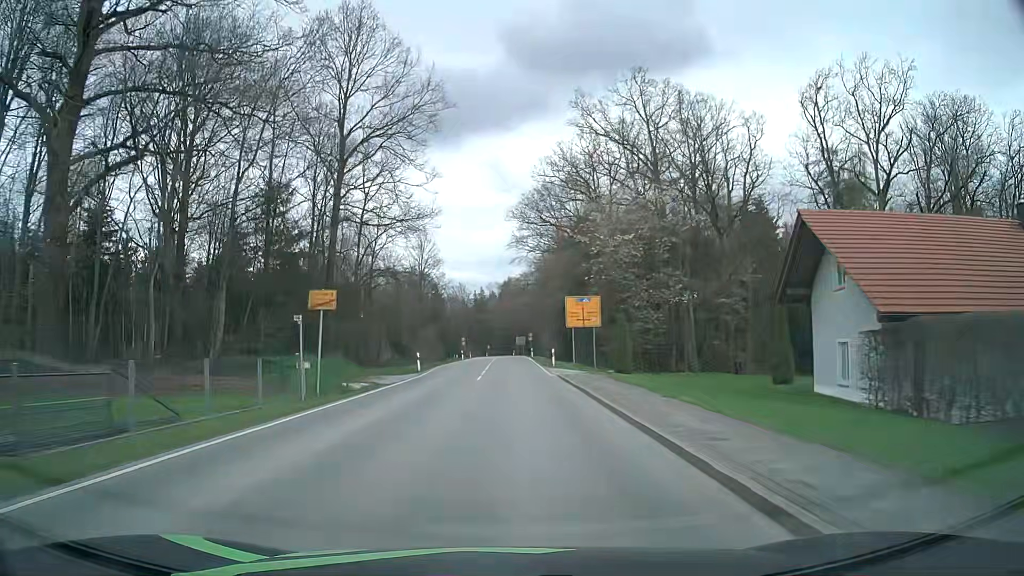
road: secondary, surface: asphalt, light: Day
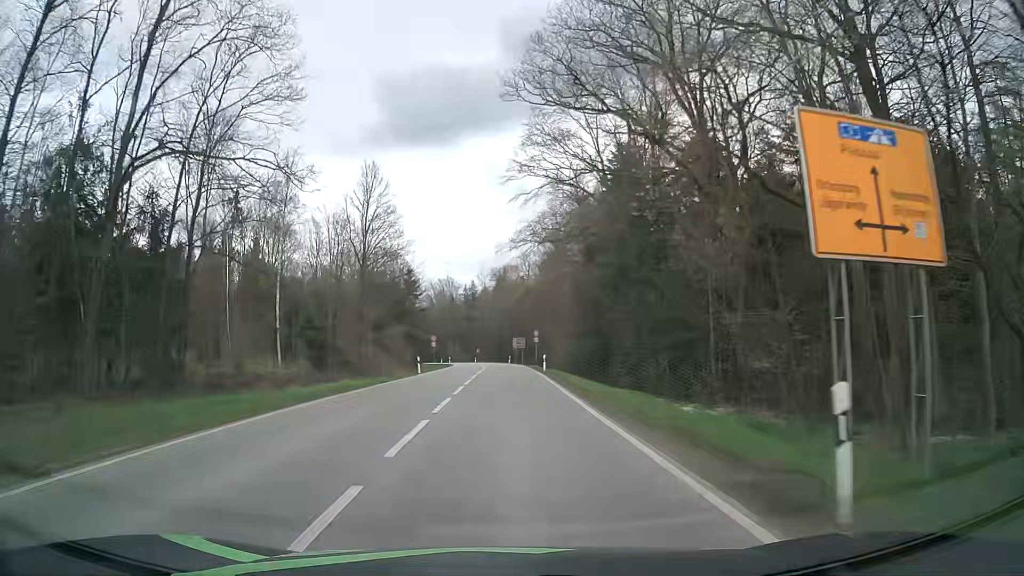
(+0.2, +35.7) m; 0°
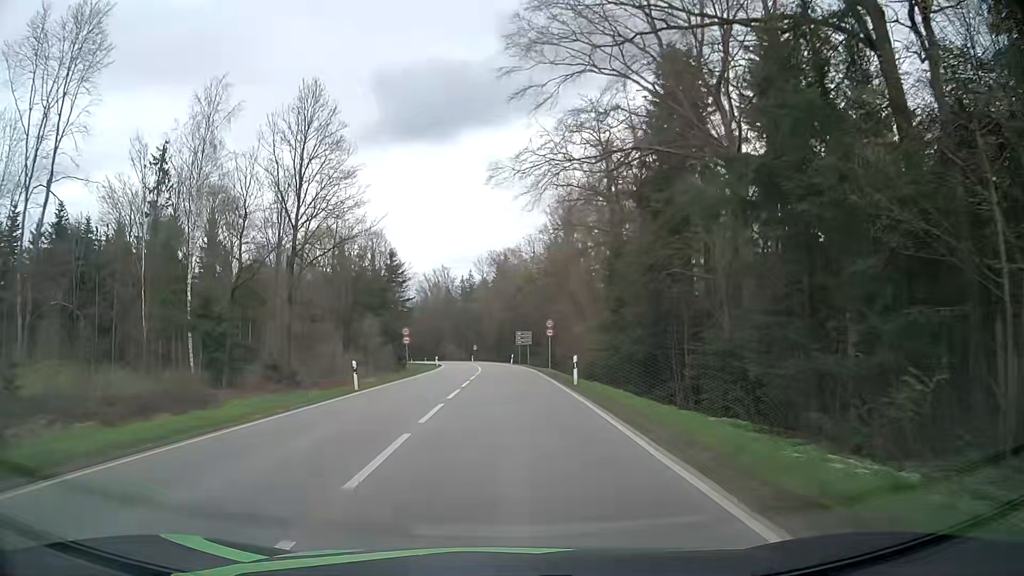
(+0.2, +19.3) m; 0°
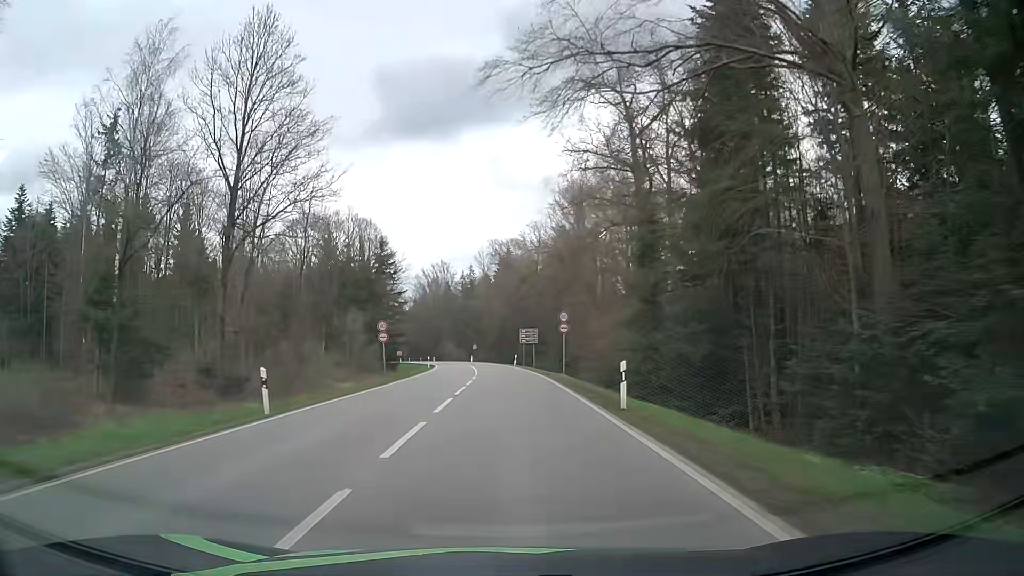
(0.0, +10.0) m; 0°
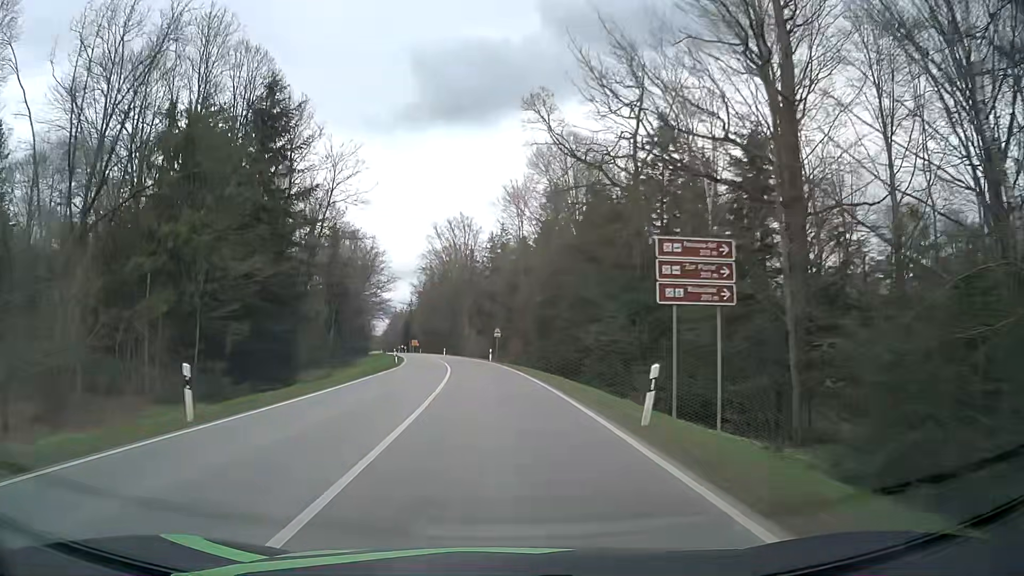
(-1.1, +53.9) m; -4°
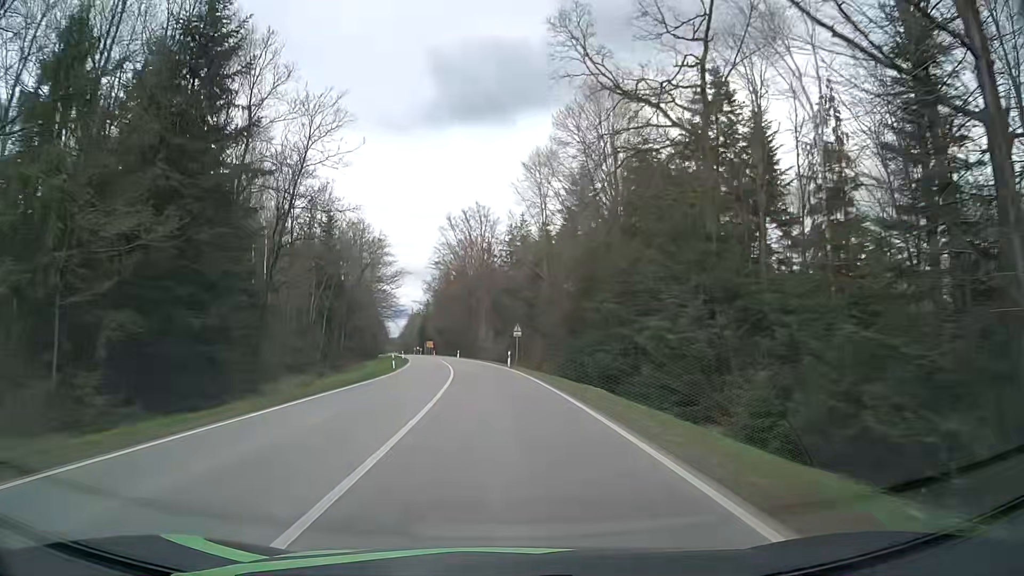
(-0.1, +11.4) m; -1°
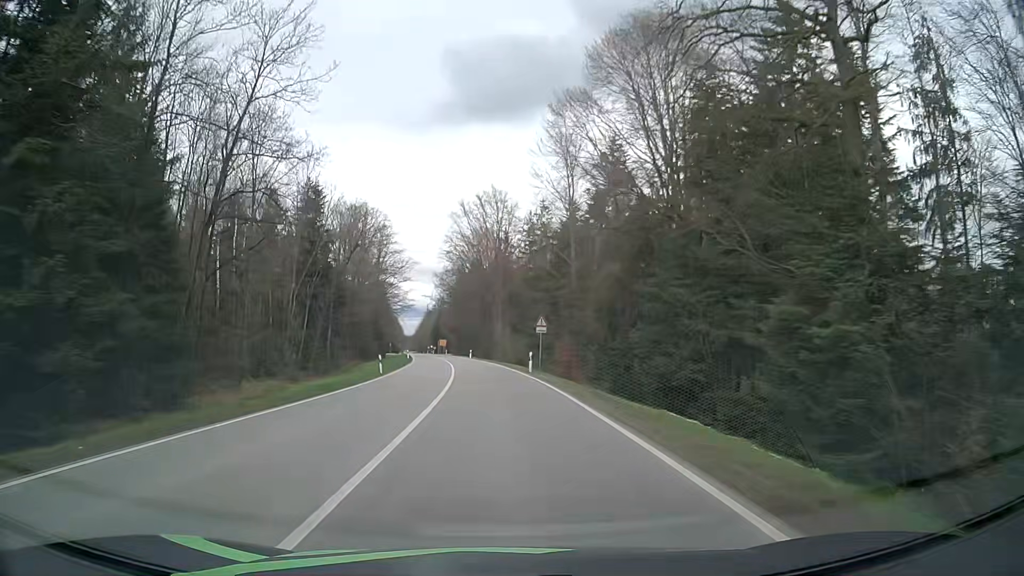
(-0.2, +11.6) m; -2°
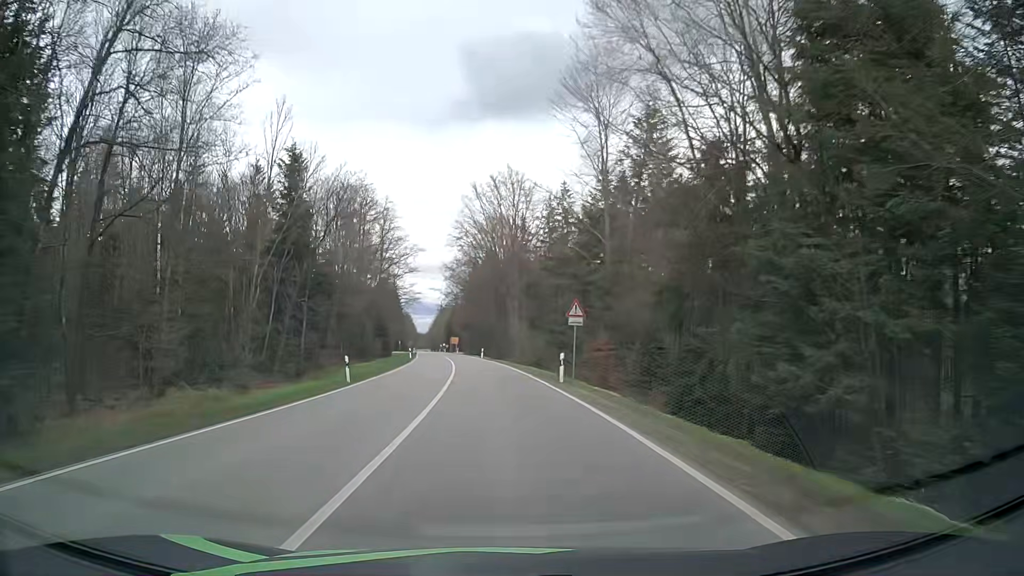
(-0.1, +11.7) m; -1°
(0, +10) (0, +20) (-1, +30) (-2, +40) (-3, +50) (-4, +60) (-5, +70) (-6, +80) (-7, +90) (-8, +100) m
